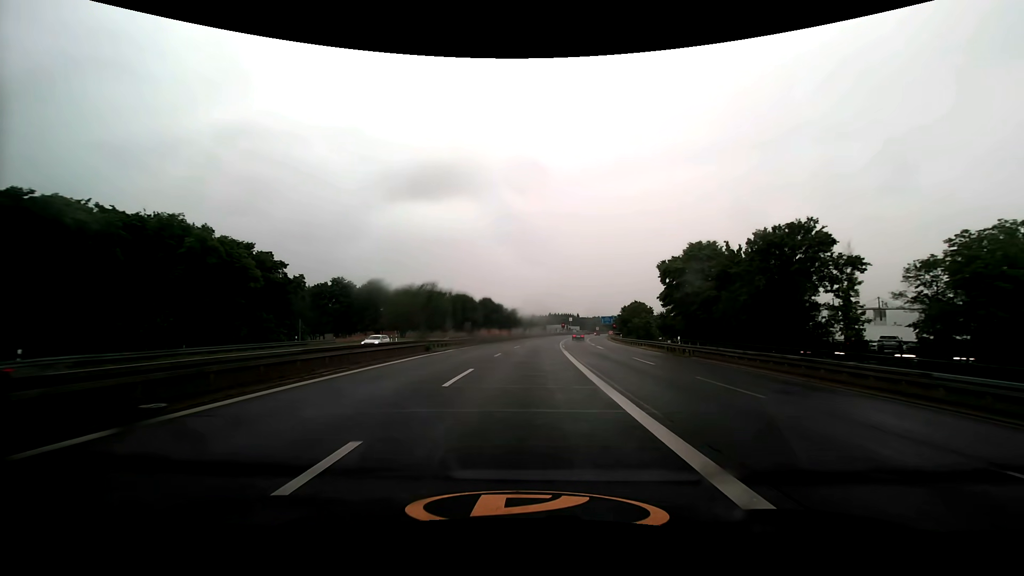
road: motorway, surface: asphalt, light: Day
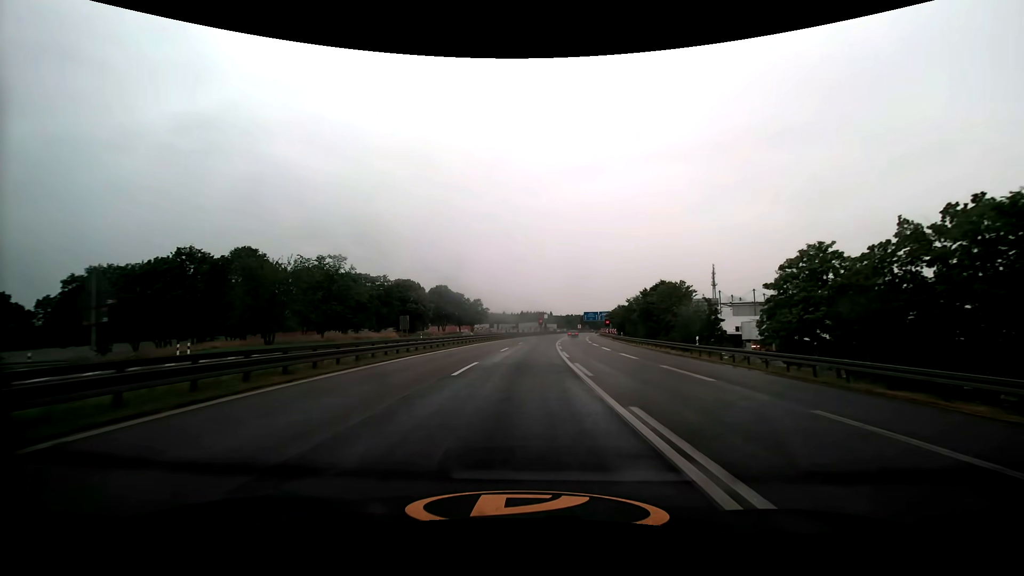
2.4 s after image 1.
(+1.4, +44.8) m; +3°
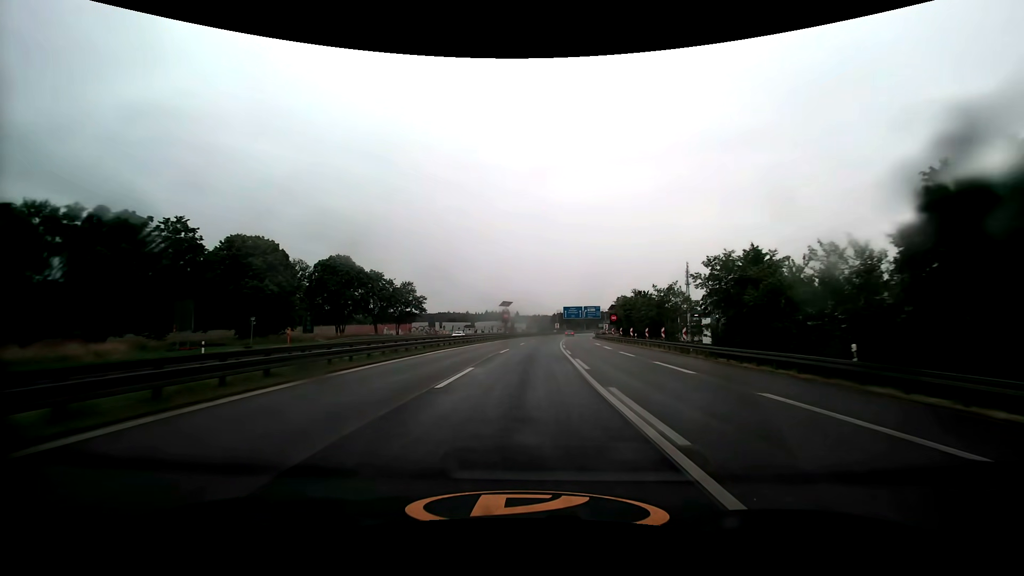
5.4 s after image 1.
(+1.7, +57.3) m; +4°
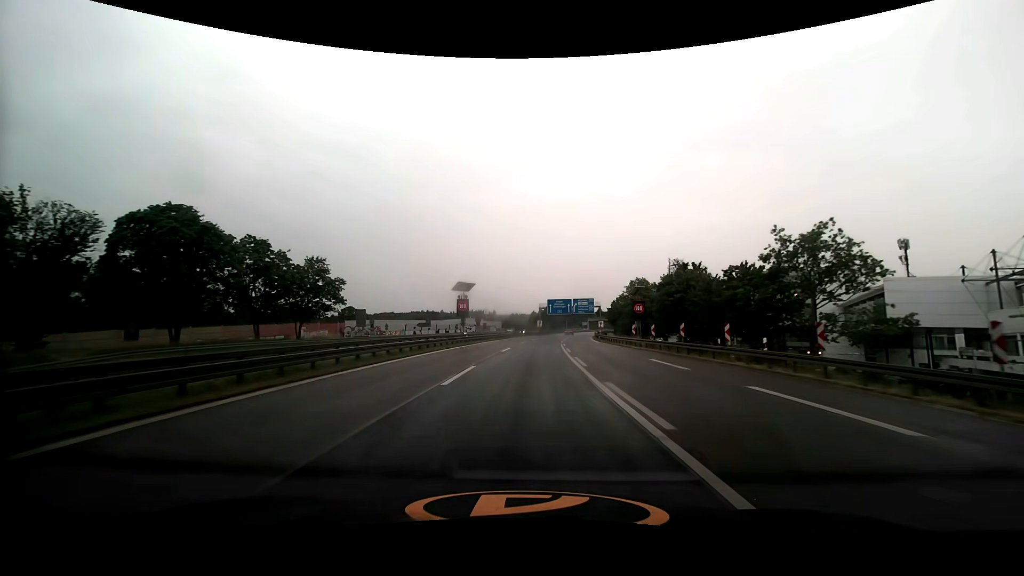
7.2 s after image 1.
(+0.8, +35.3) m; +3°
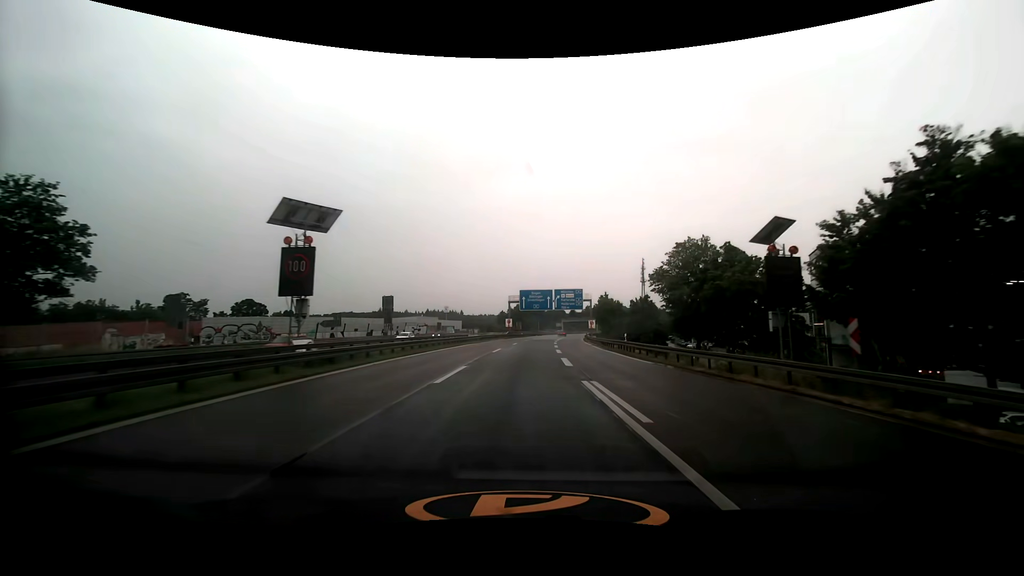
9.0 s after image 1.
(+0.8, +35.7) m; +3°
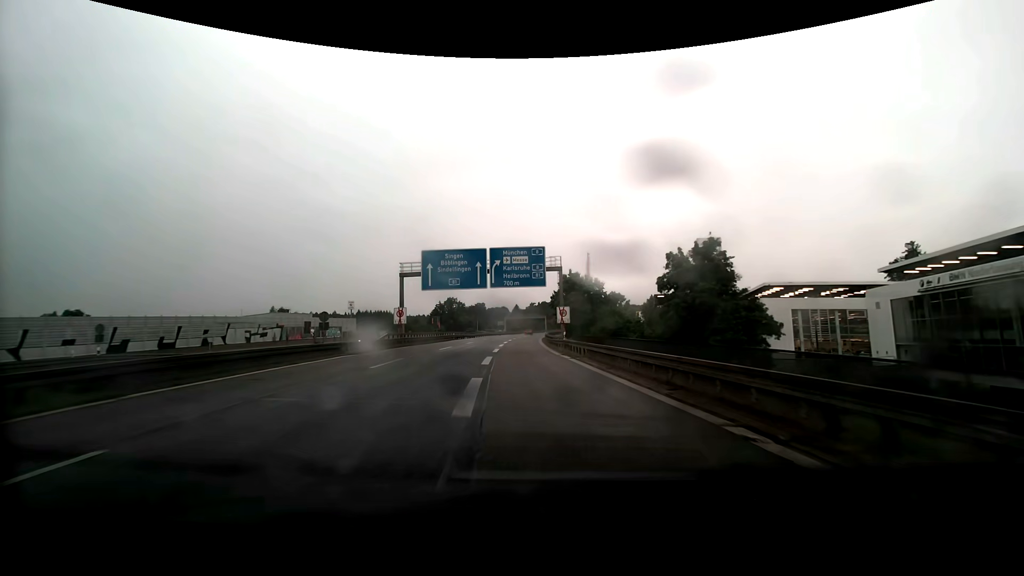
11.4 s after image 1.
(+3.3, +48.0) m; +7°
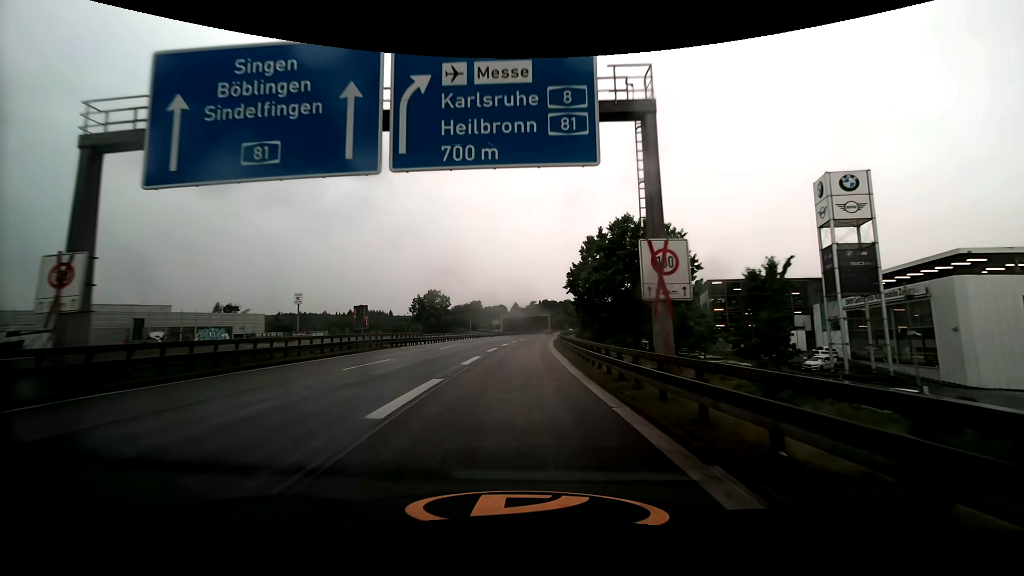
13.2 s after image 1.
(-0.1, +36.2) m; 0°
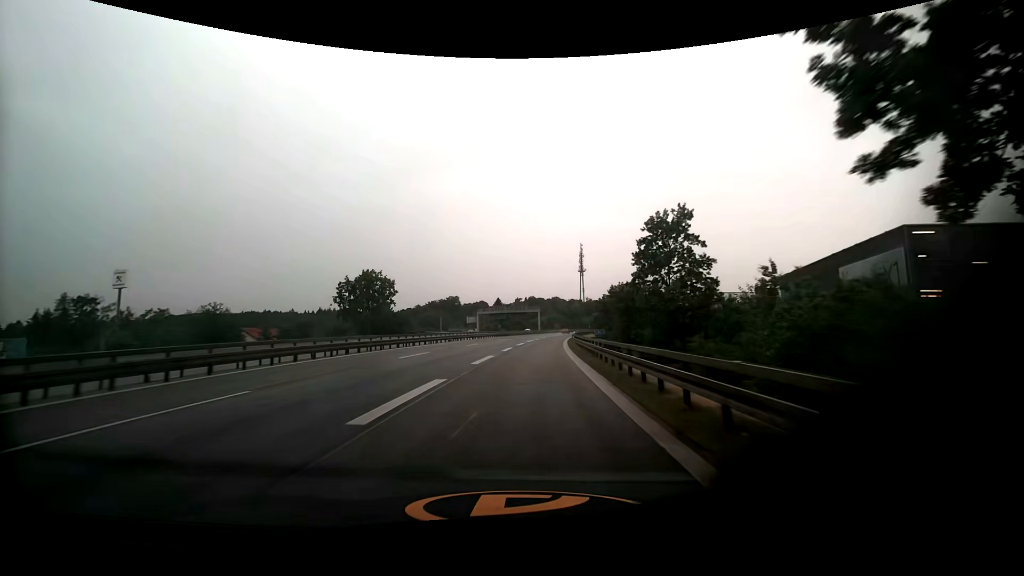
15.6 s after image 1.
(+0.4, +48.3) m; +1°
(0, +10) (0, +20) (+1, +30) (+1, +40) (+2, +50) (+3, +60) (+4, +70) (+5, +80) (+6, +90) (+8, +100) m
